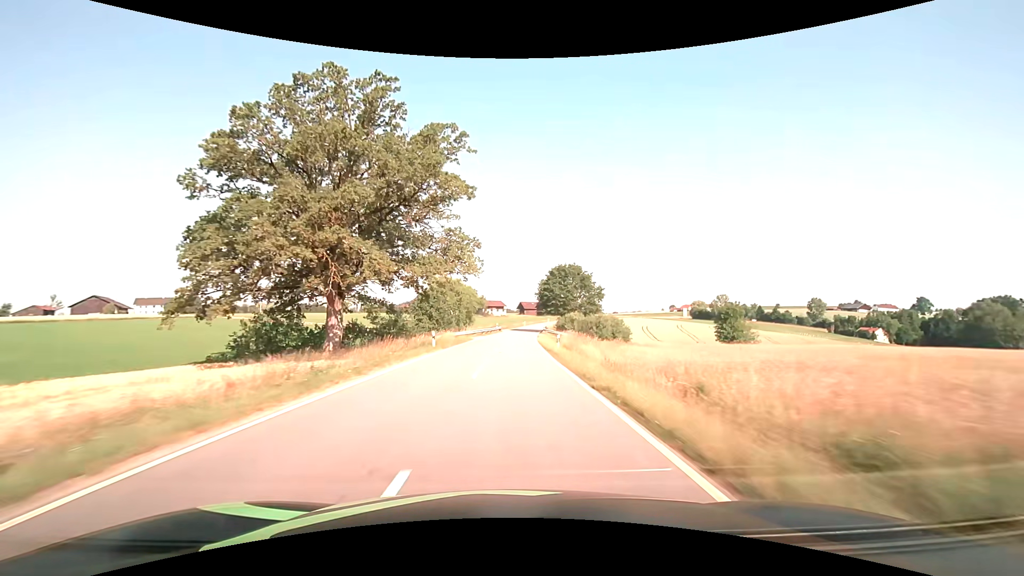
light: Day
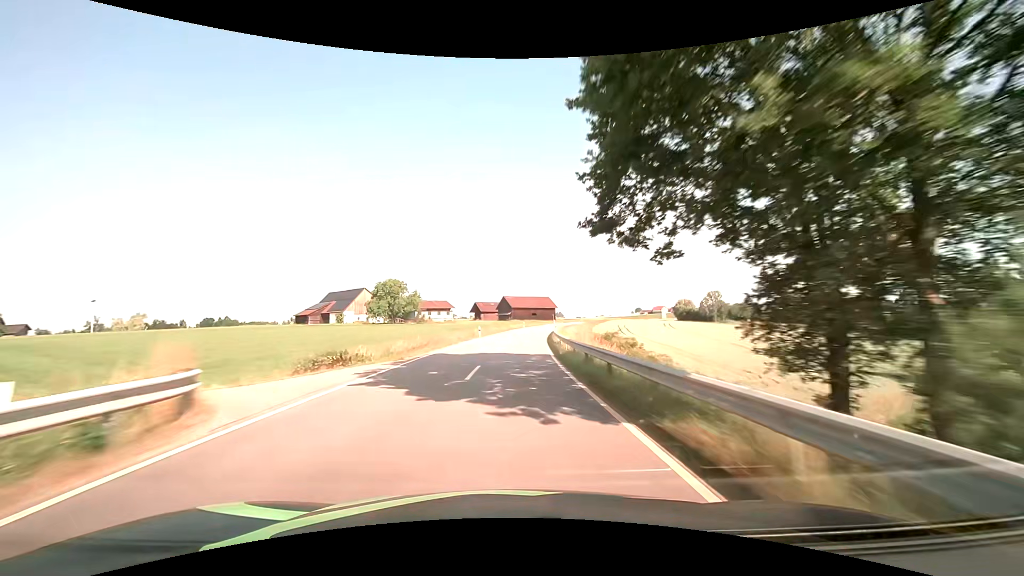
(+2.7, +73.9) m; +5°
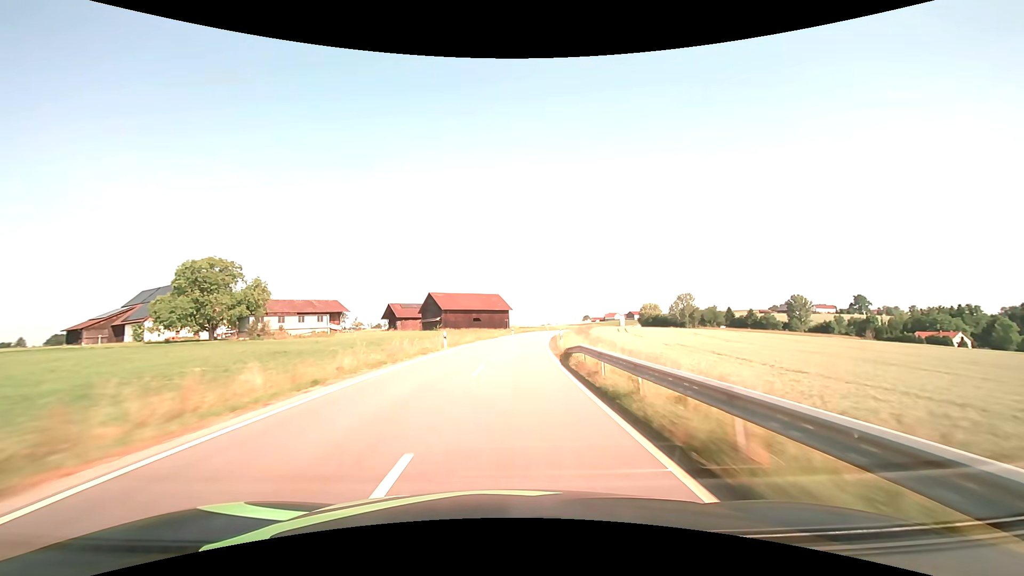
(+3.1, +59.4) m; +6°
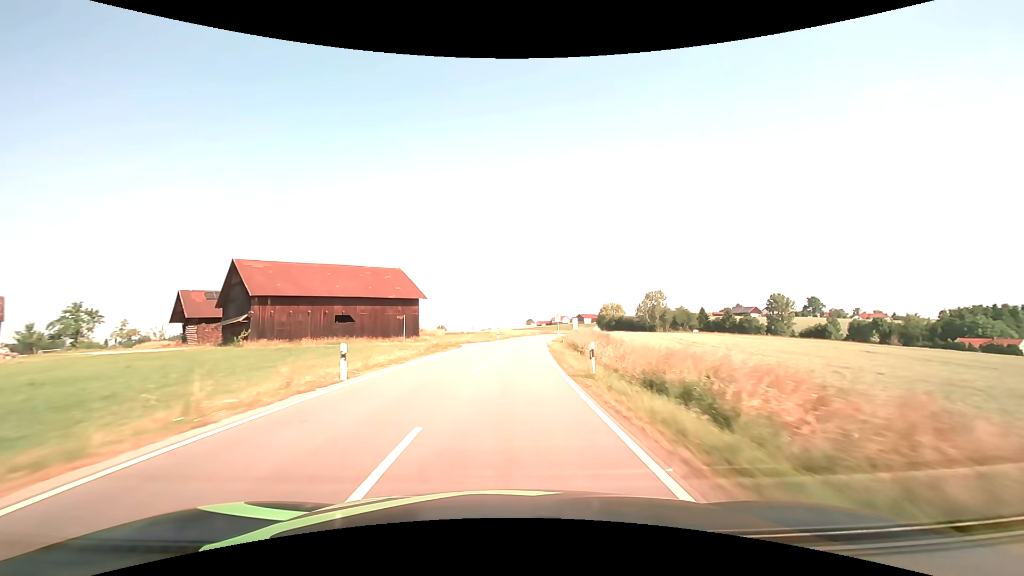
(+3.5, +59.2) m; +7°
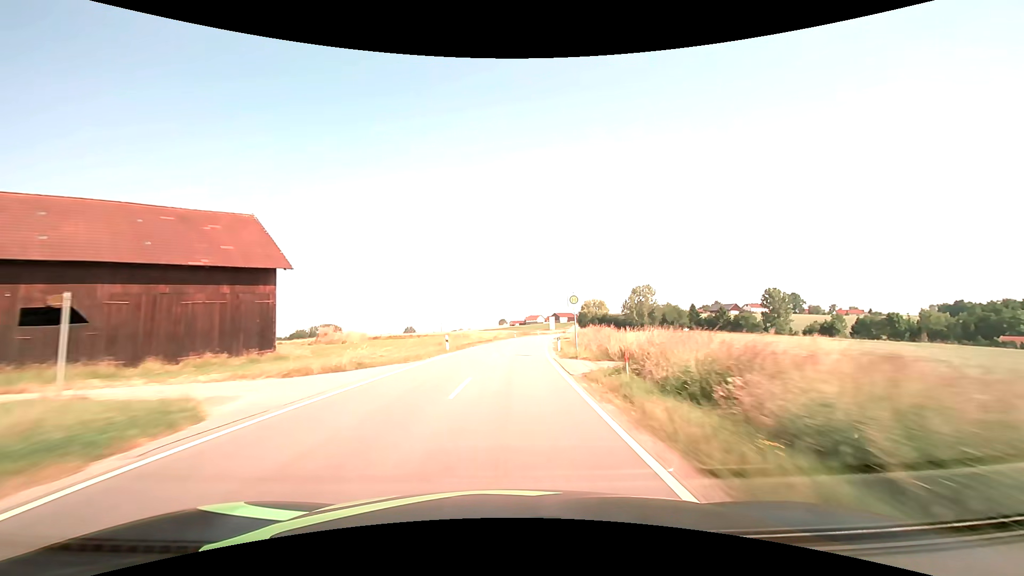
(+0.8, +29.6) m; +3°
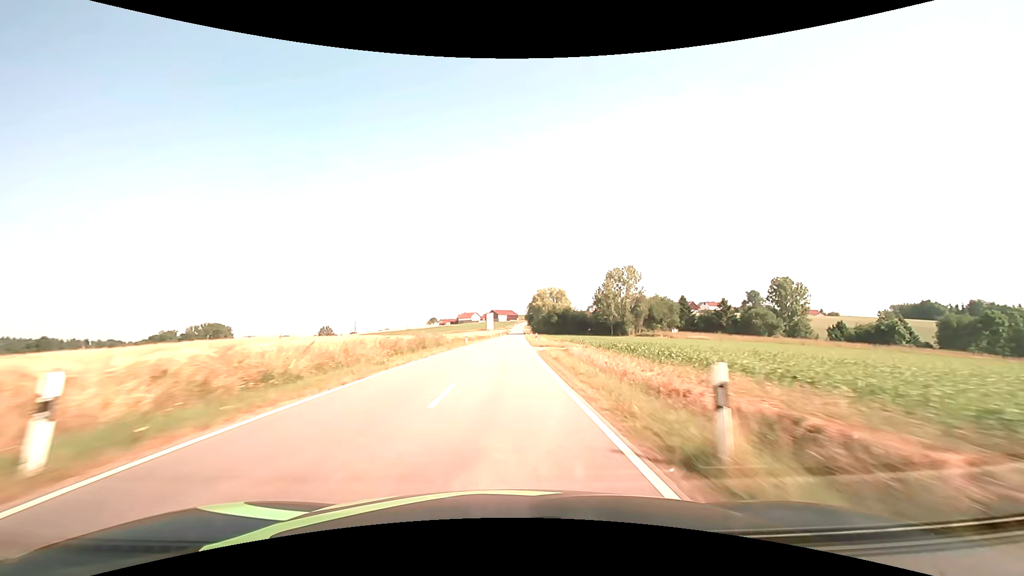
(+5.2, +73.9) m; +7°
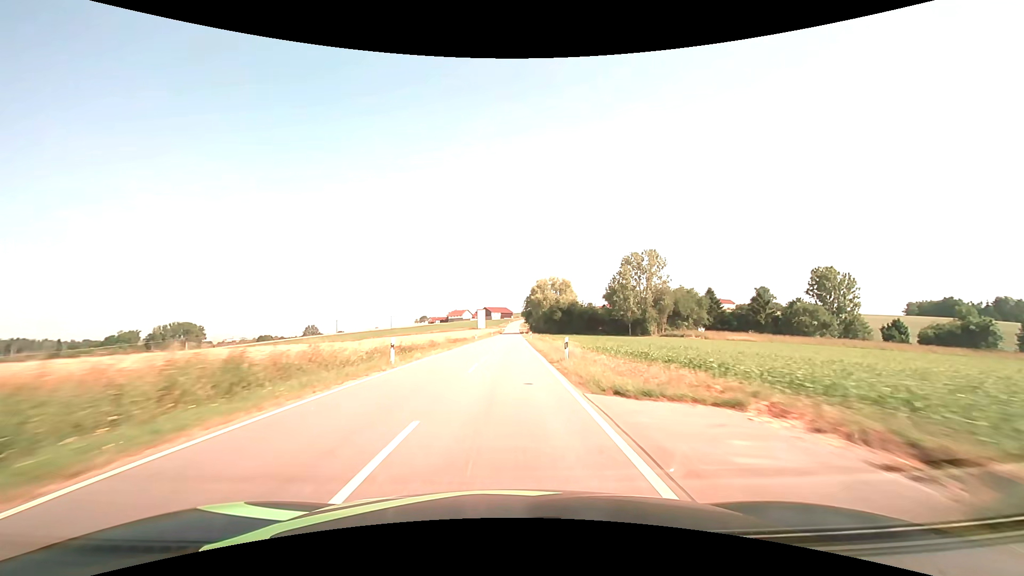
(+0.3, +29.7) m; +1°
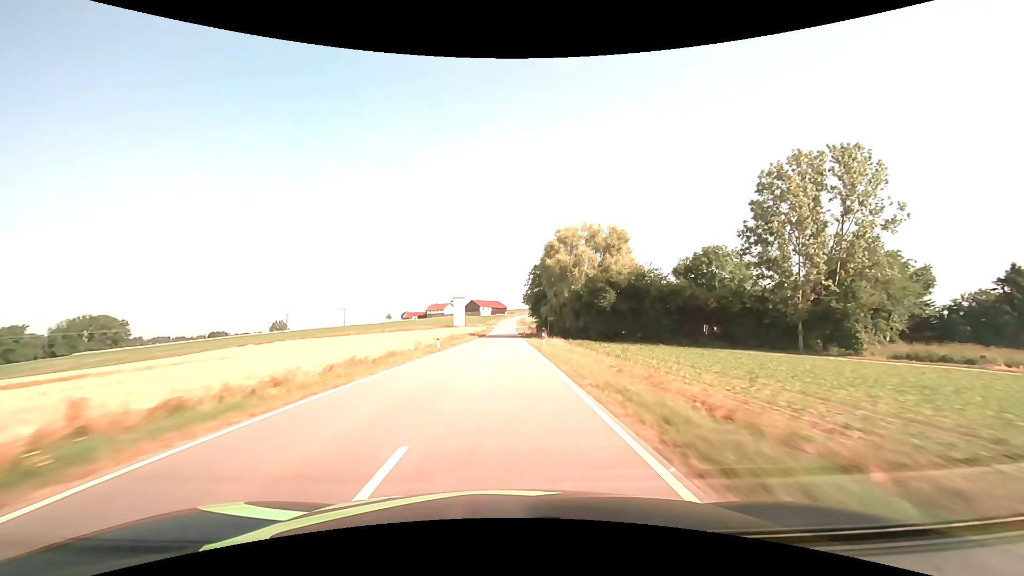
(+0.7, +74.7) m; +1°
(0, +10) (0, +20) (0, +30) (0, +40) (0, +50) (0, +60) (0, +70) (0, +80) (0, +90) (0, +100) m
